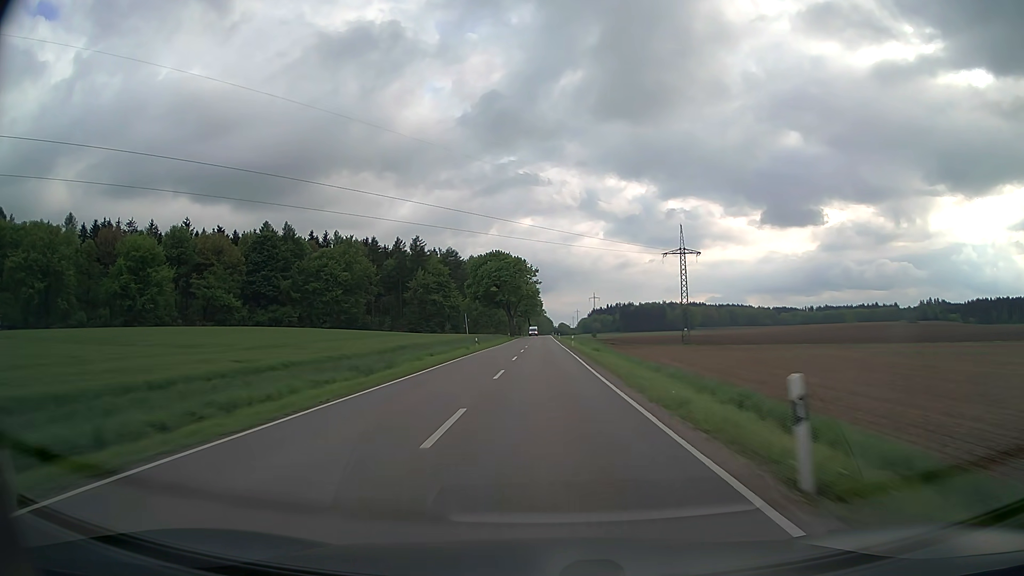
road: secondary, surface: asphalt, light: Day
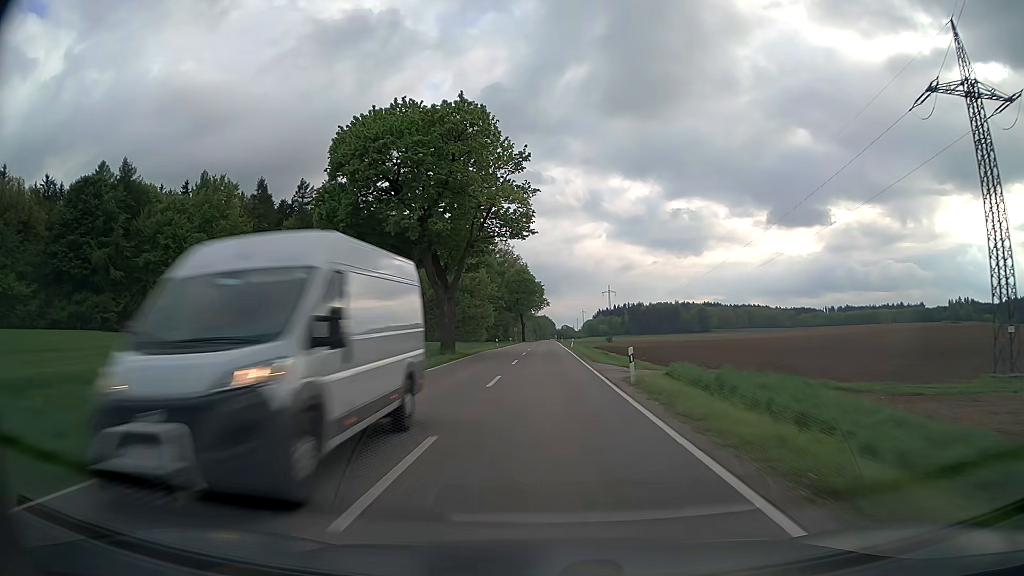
(-0.2, +87.2) m; 0°
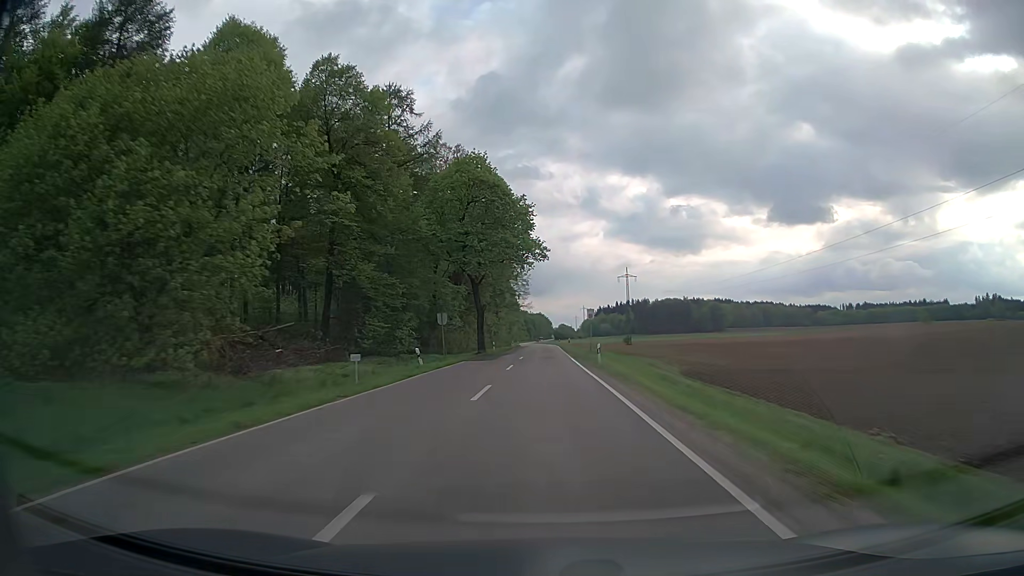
(+0.3, +87.0) m; 0°
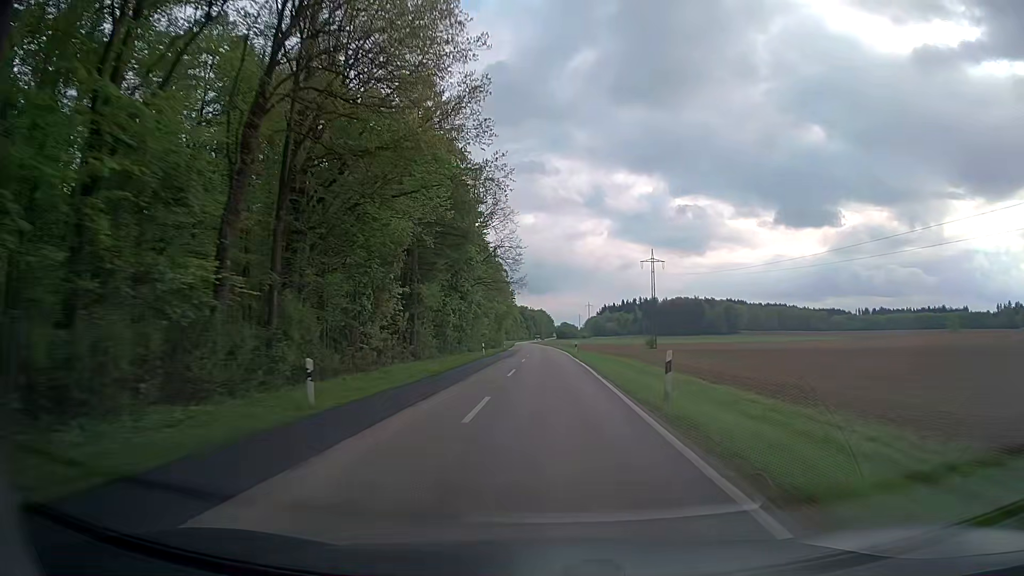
(0.0, +52.2) m; 0°
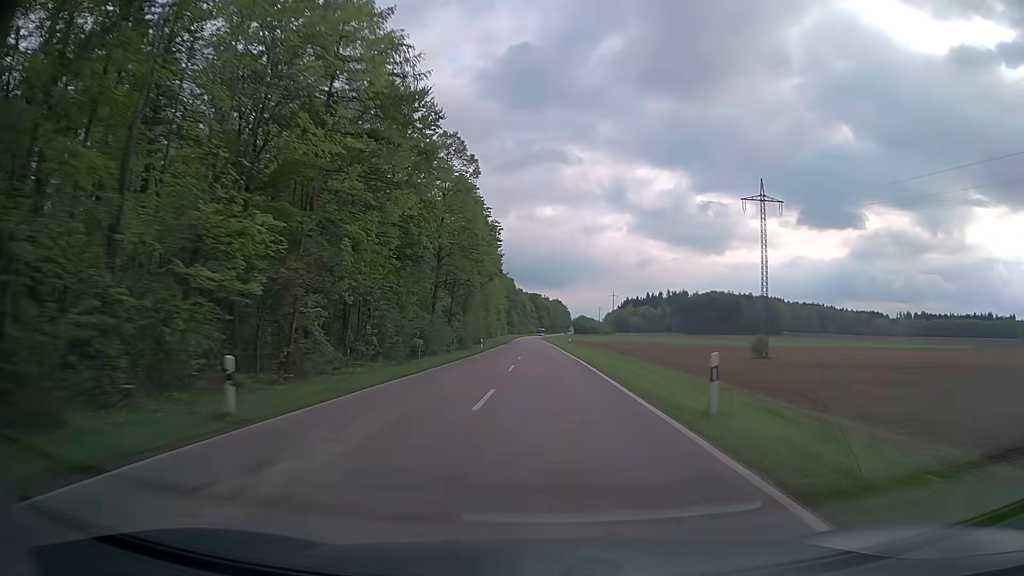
(-0.3, +87.3) m; -1°
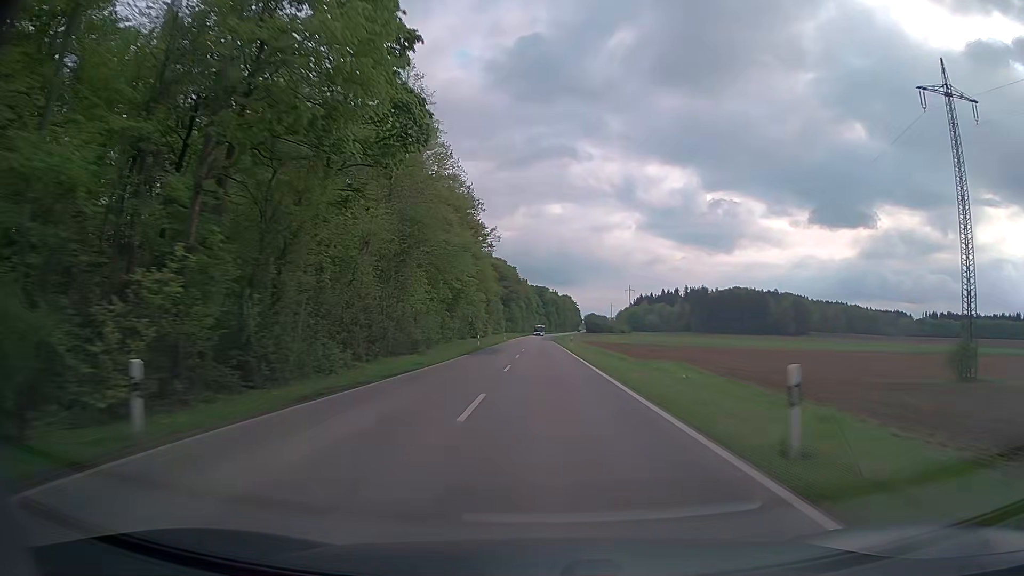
(-0.4, +52.5) m; -1°
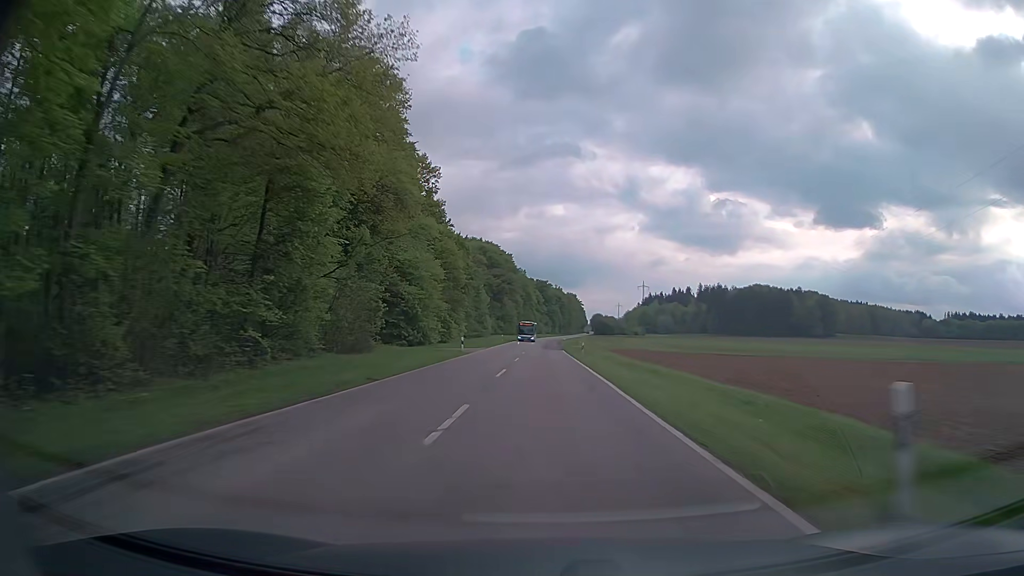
(-0.3, +52.4) m; 0°
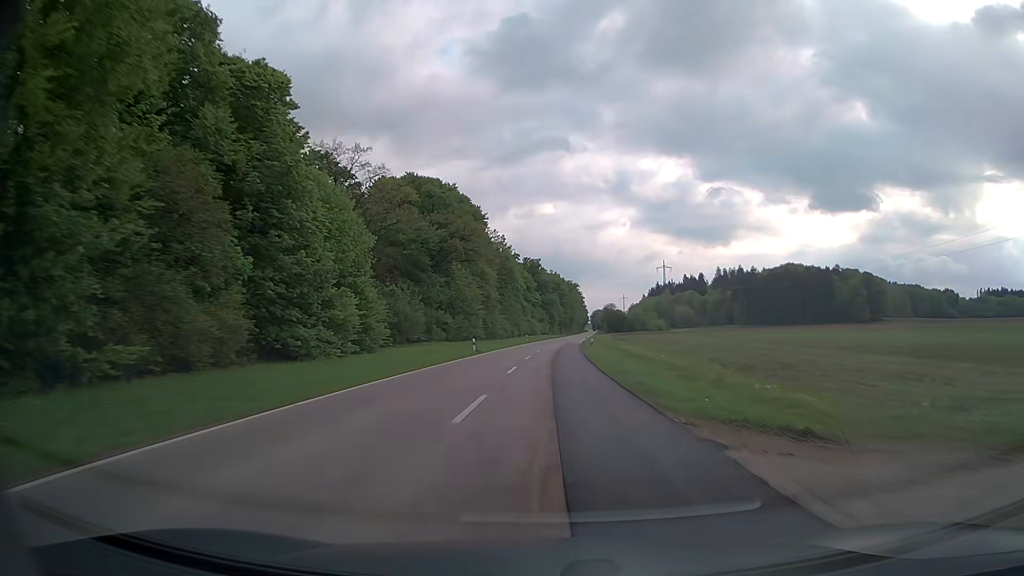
(+0.1, +87.2) m; 0°
(0, +10) (0, +20) (0, +30) (+1, +40) (+1, +50) (+1, +60) (+2, +70) (+2, +80) (+3, +90) (+4, +100) m
